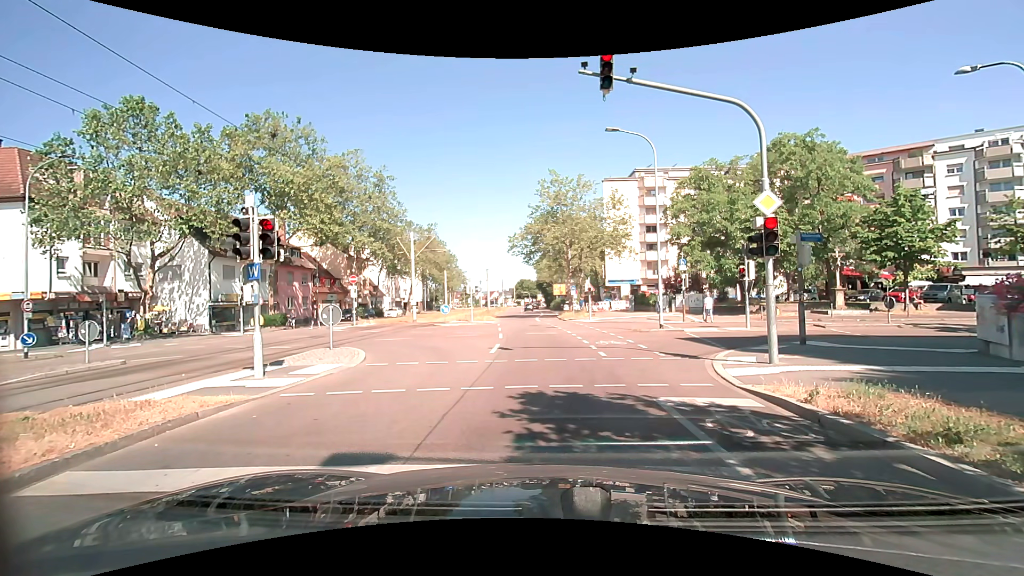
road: tertiary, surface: asphalt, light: Day
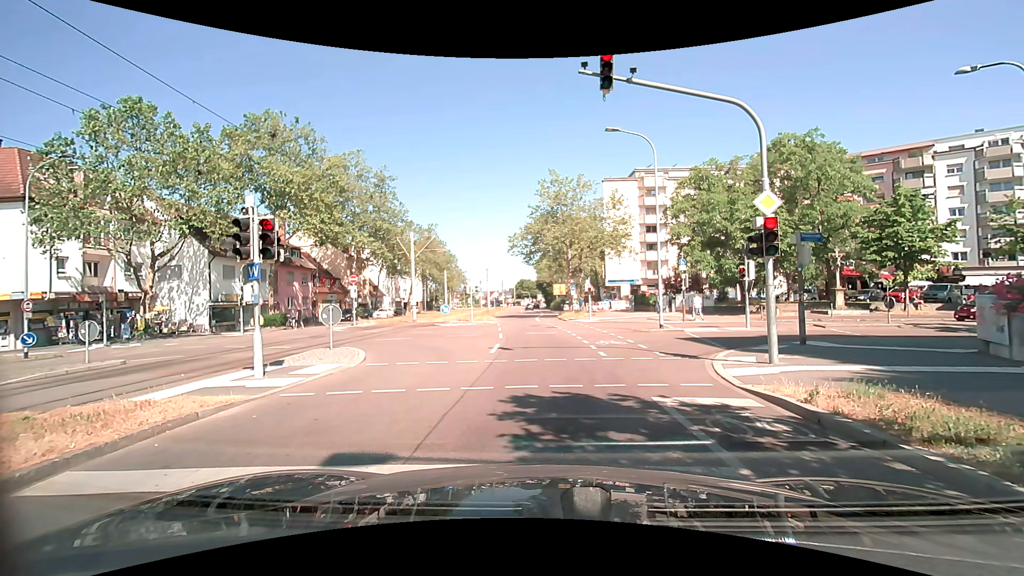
(0.0, 0.0) m; 0°
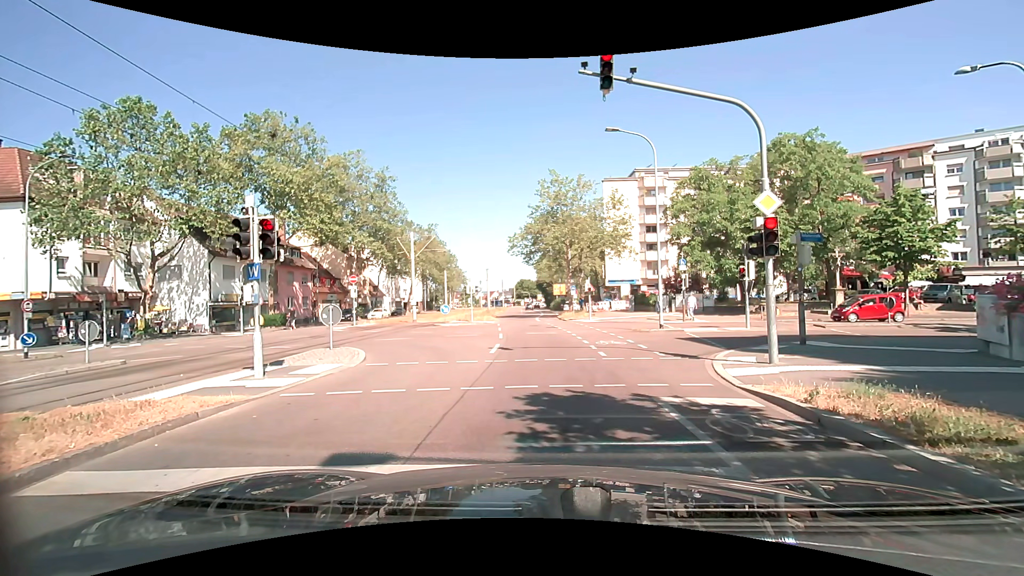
(0.0, 0.0) m; 0°
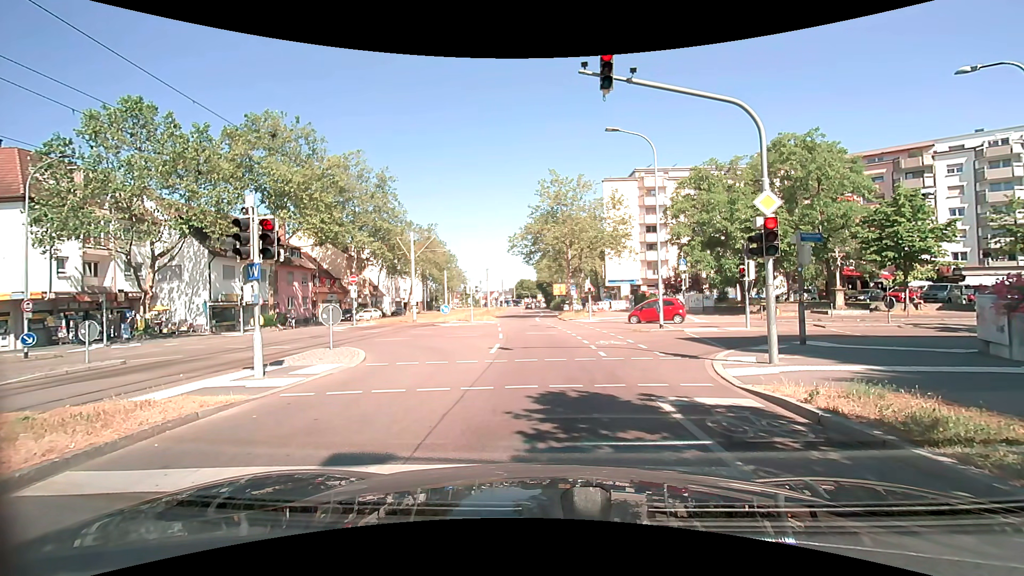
(0.0, 0.0) m; 0°
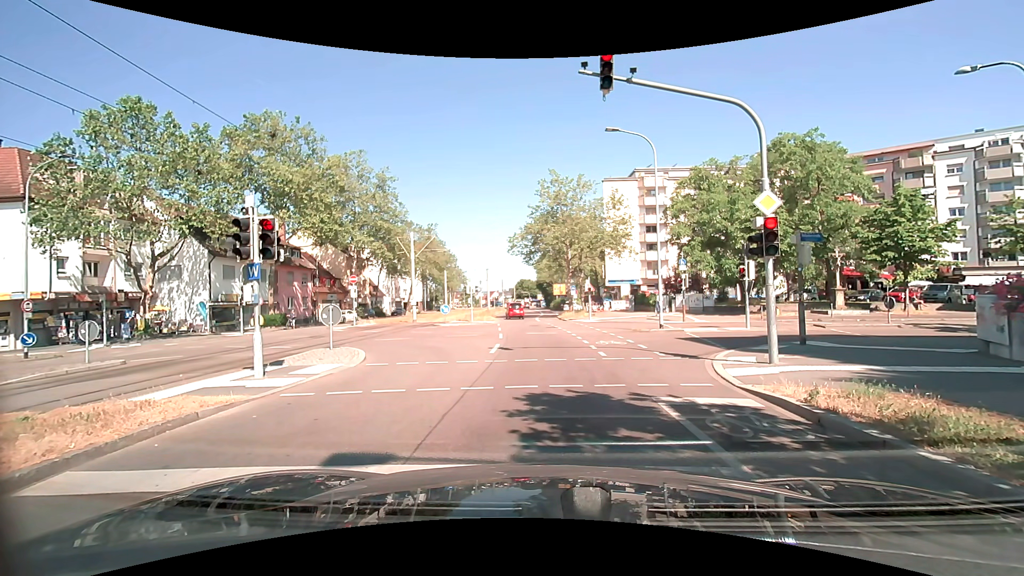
(0.0, 0.0) m; 0°
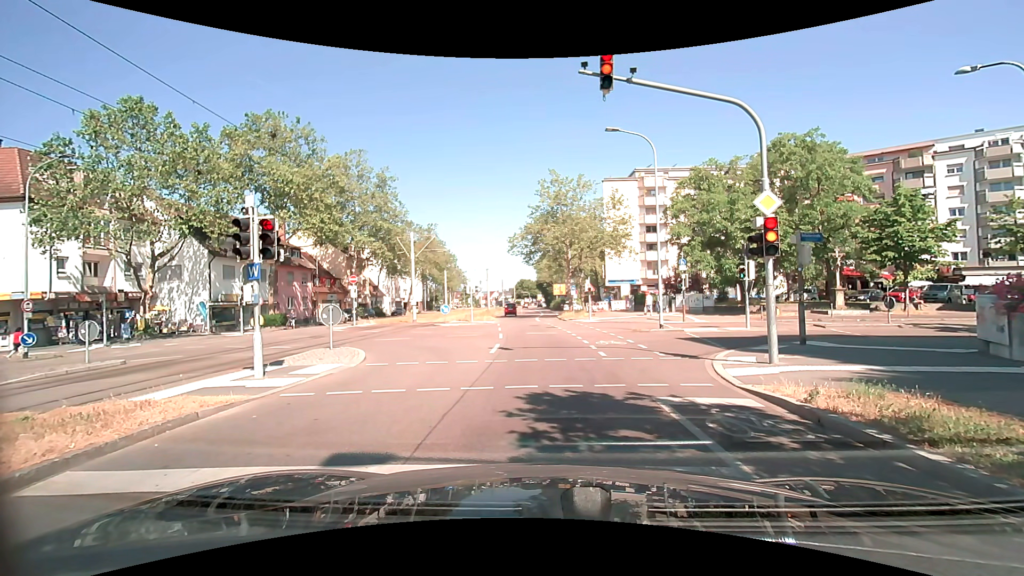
(0.0, 0.0) m; 0°
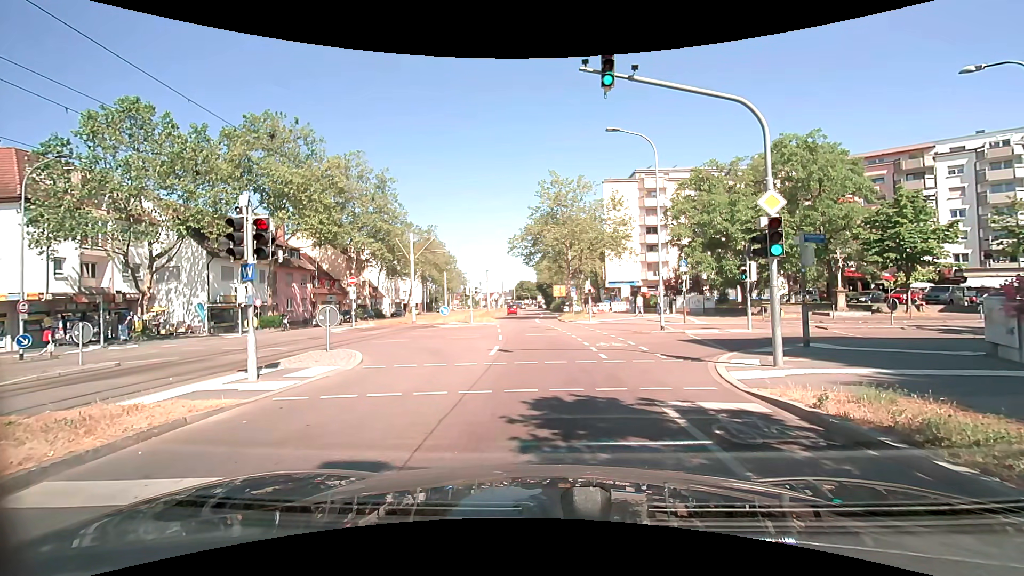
(0.0, +0.2) m; 0°
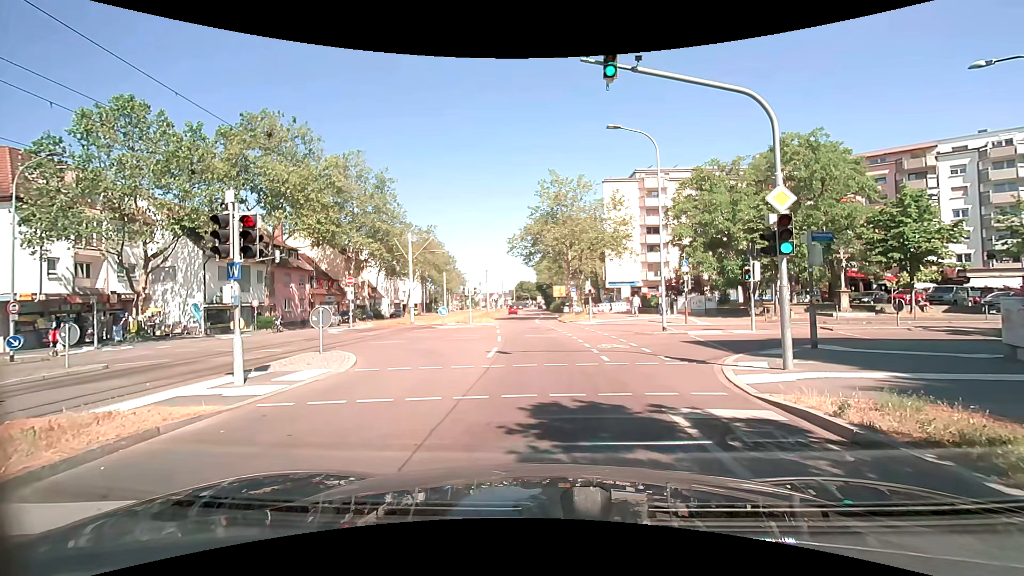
(0.0, +0.4) m; 0°
